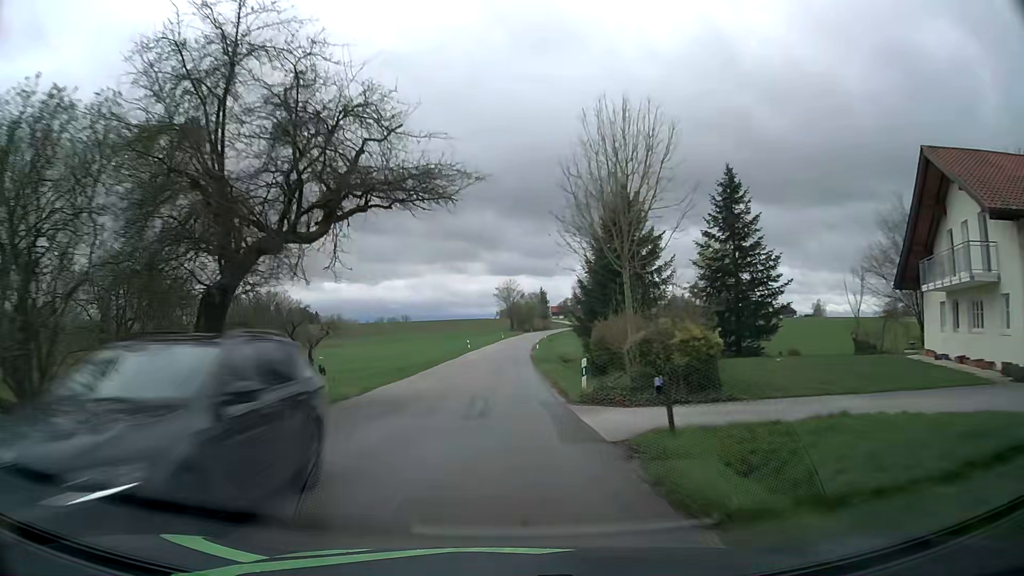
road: tertiary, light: Day
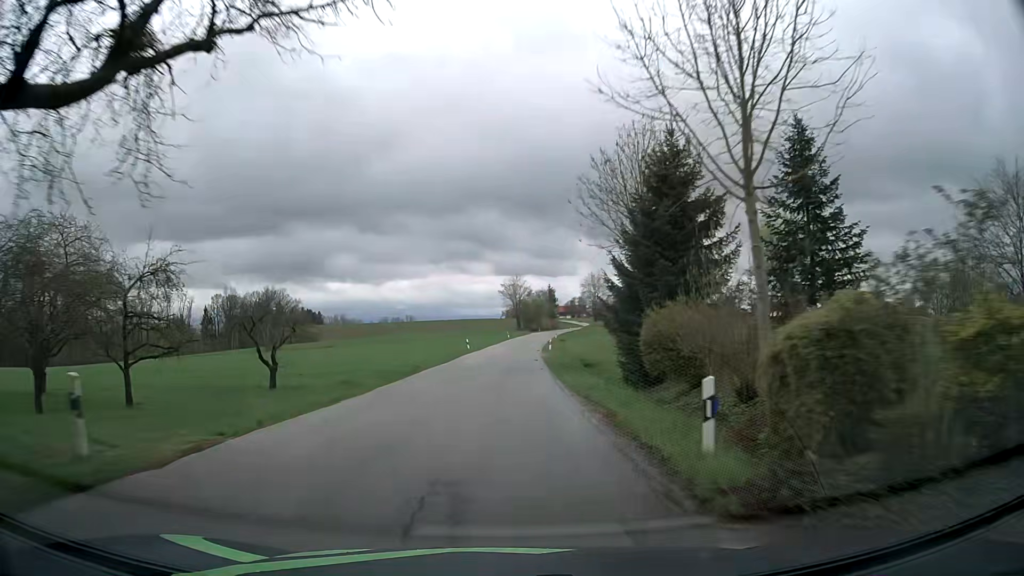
(0.0, +10.9) m; 0°
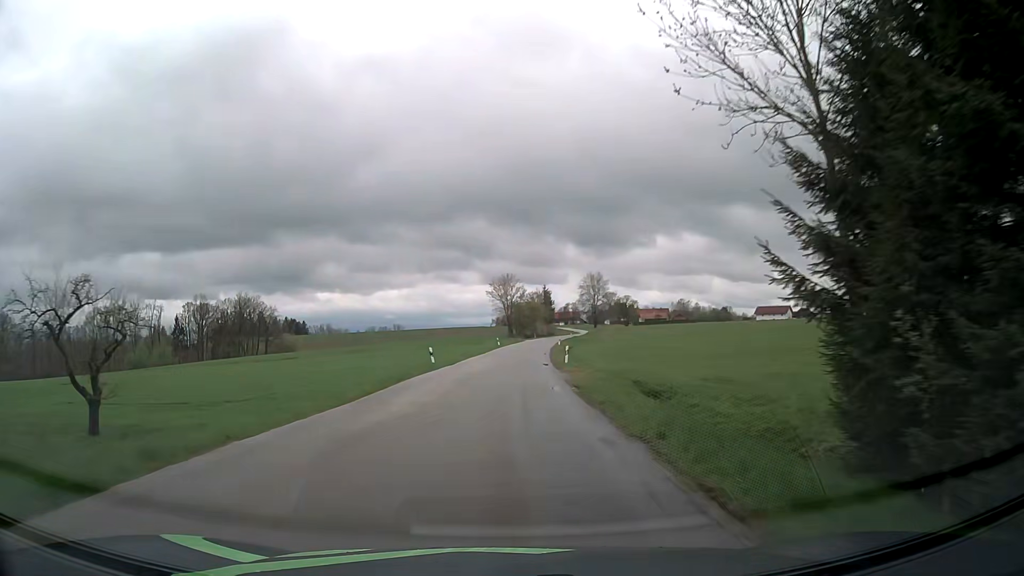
(0.0, +21.9) m; +1°
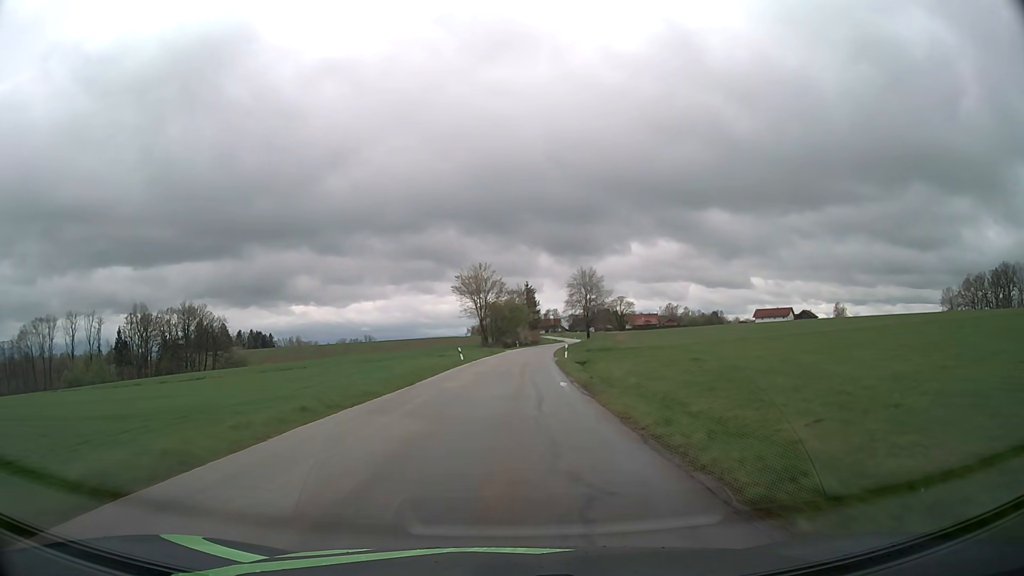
(+0.5, +33.0) m; +2°
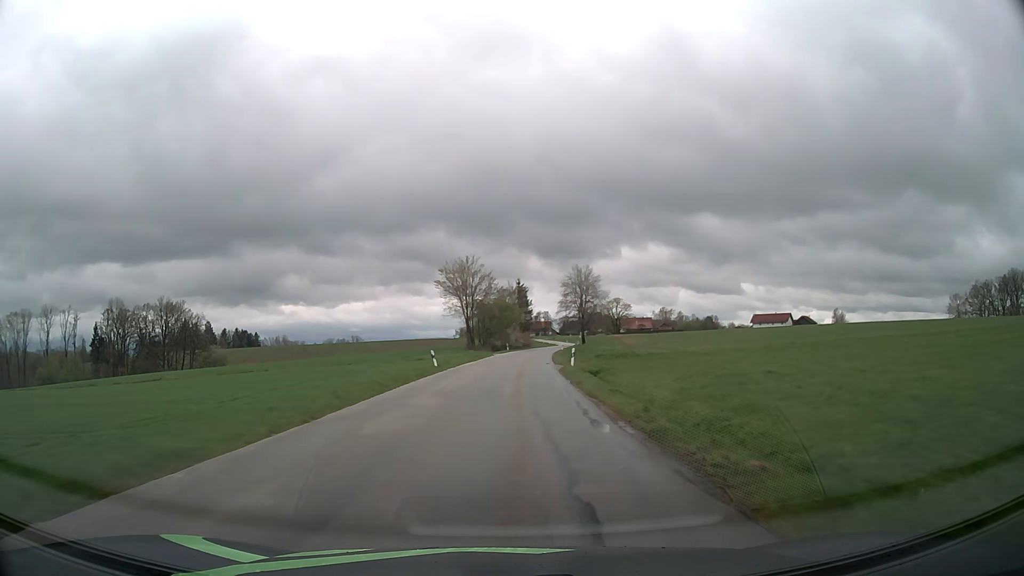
(+0.1, +11.0) m; +1°
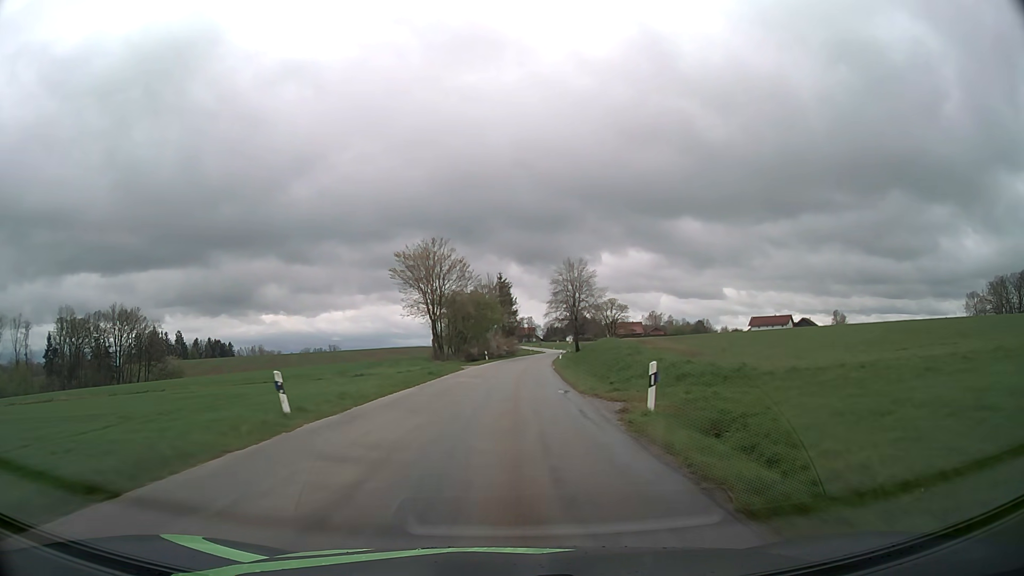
(+0.4, +22.1) m; +2°
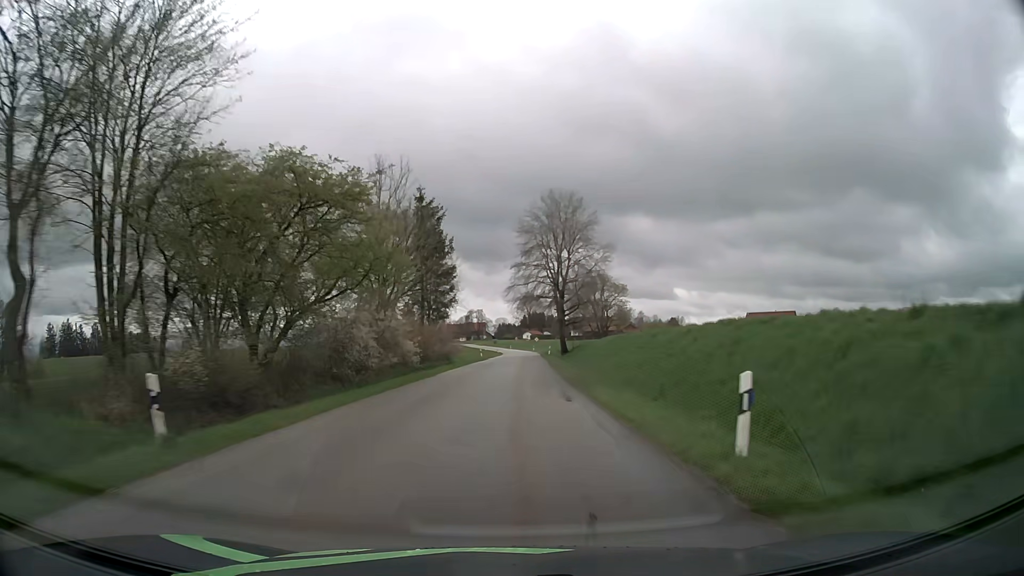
(+1.7, +55.7) m; +4°
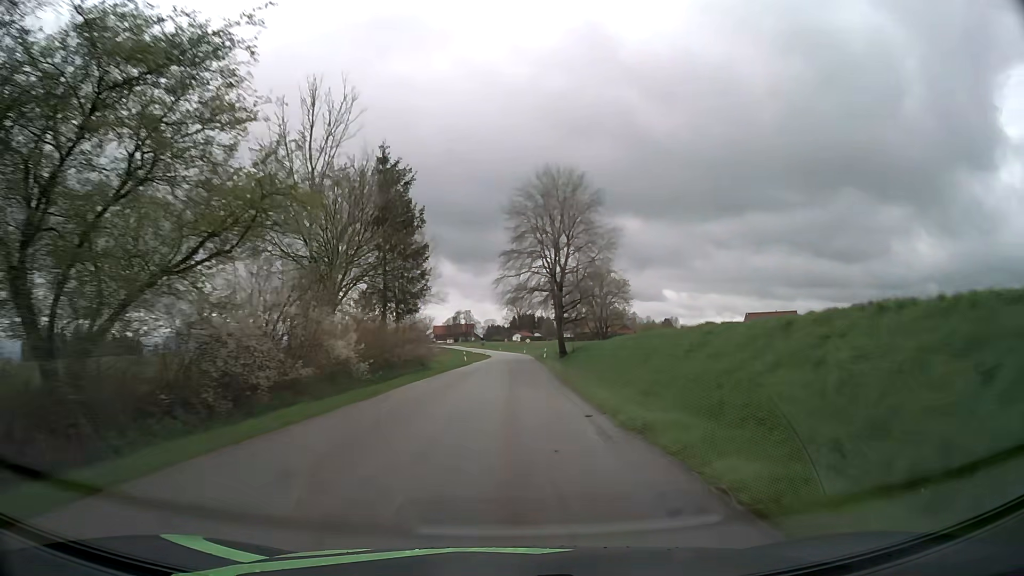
(+0.1, +11.2) m; +1°
(0, +10) (0, +20) (0, +30) (0, +40) (+1, +50) (+1, +60) (+1, +70) (+1, +80) (+1, +90) (+1, +100) m
